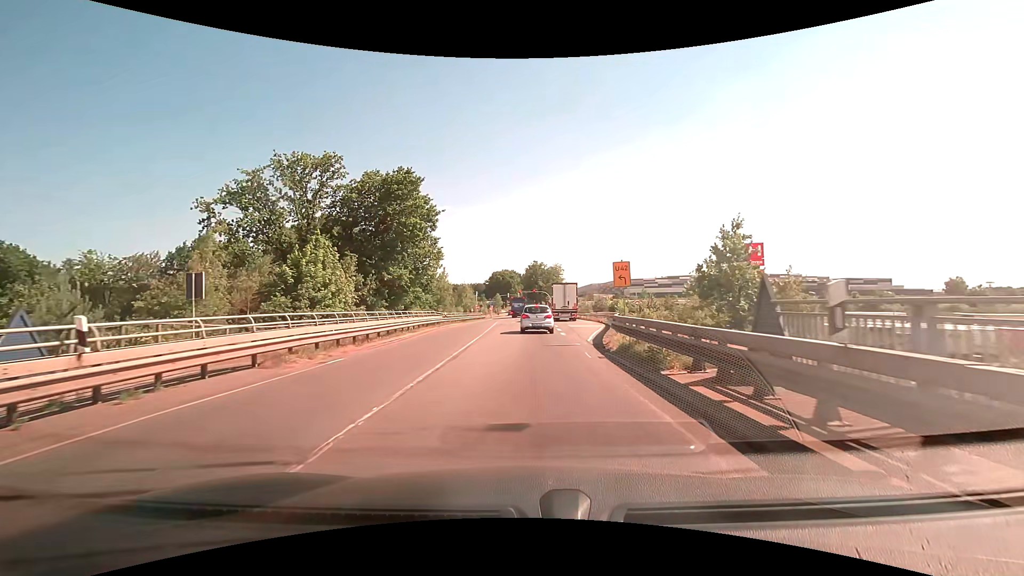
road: primary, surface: asphalt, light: Day
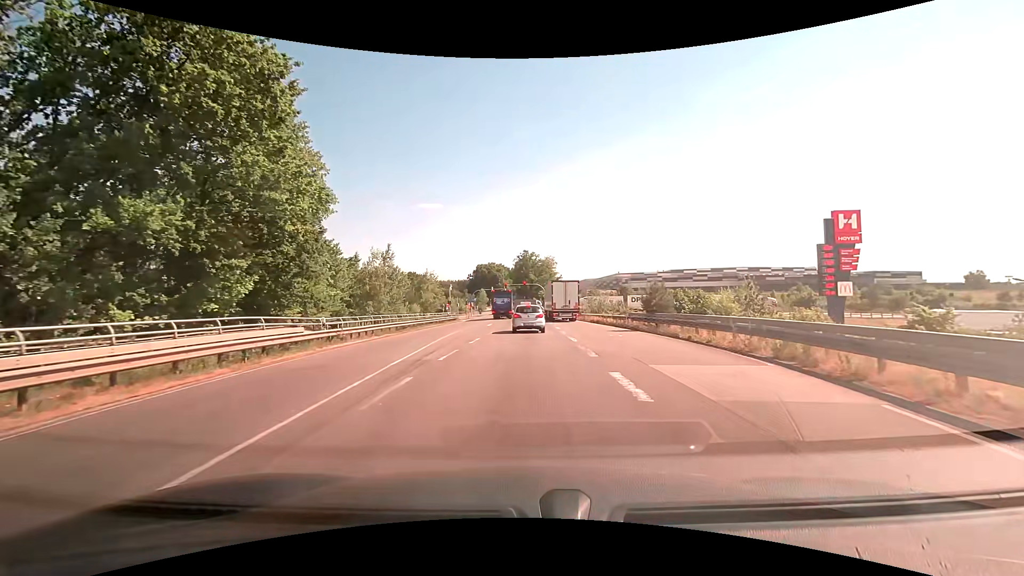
(+0.2, +28.4) m; +1°
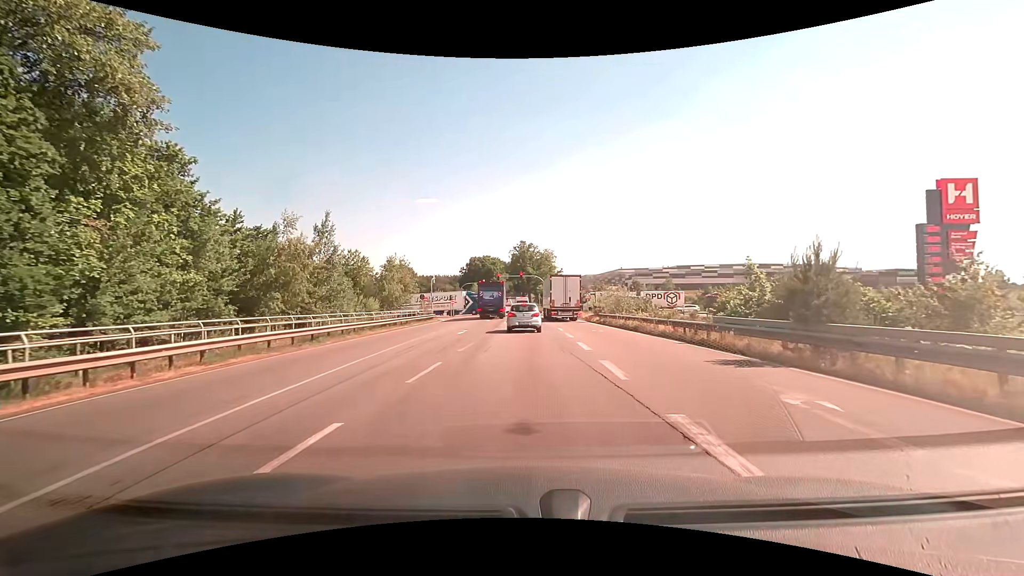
(0.0, +15.6) m; 0°
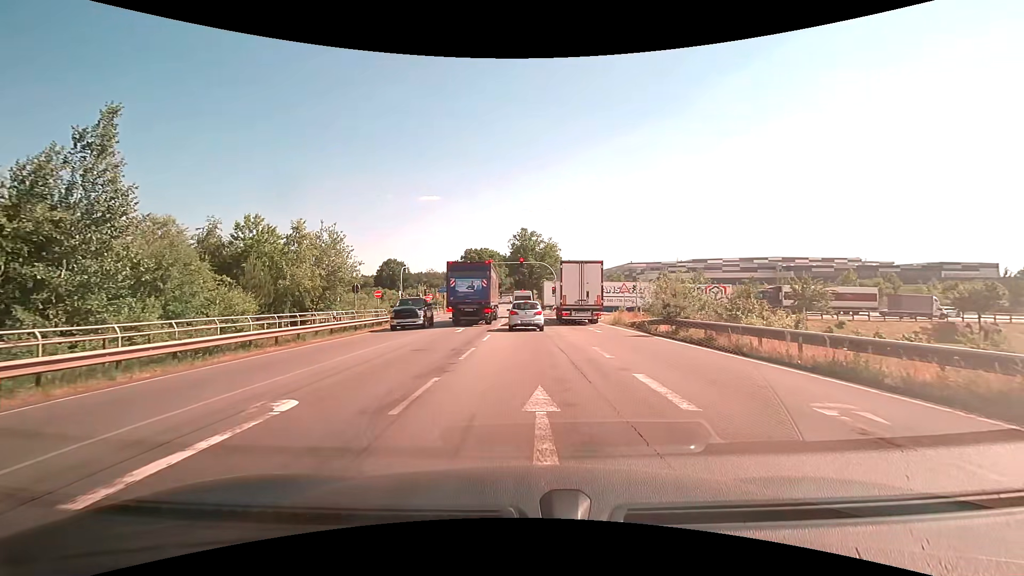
(+0.1, +20.5) m; 0°
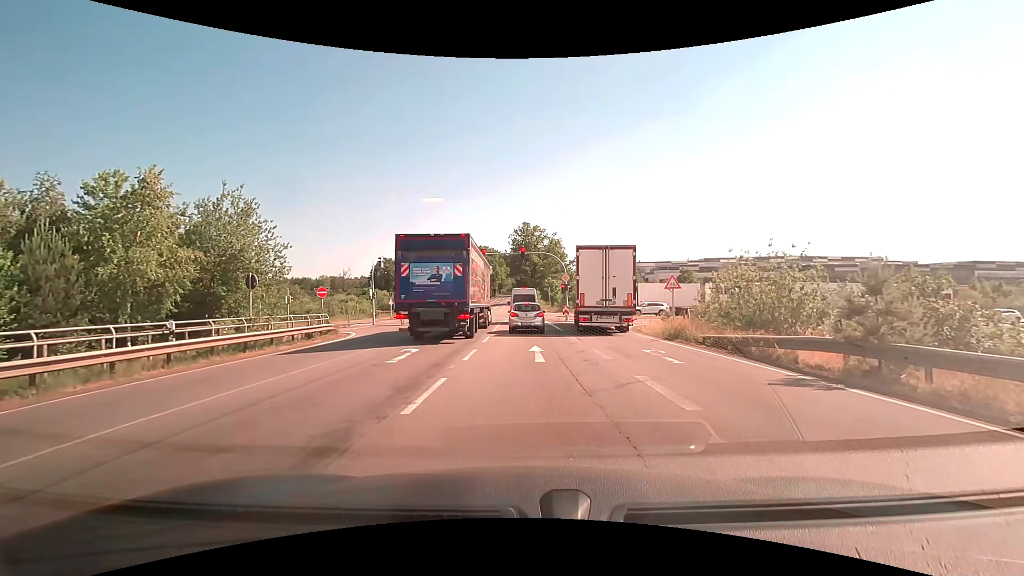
(0.0, +11.9) m; 0°
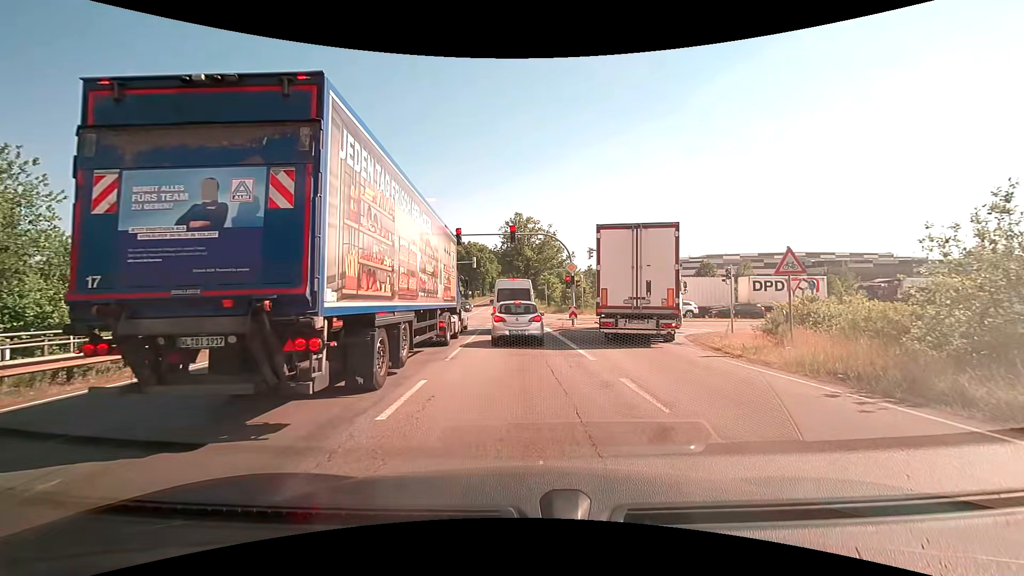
(+0.1, +12.1) m; +1°
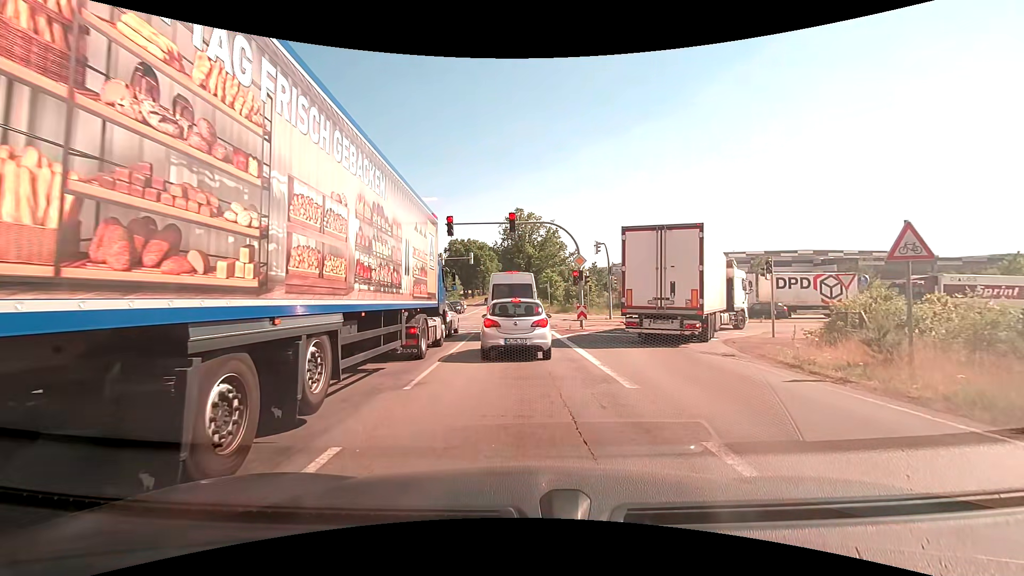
(0.0, +4.2) m; -1°
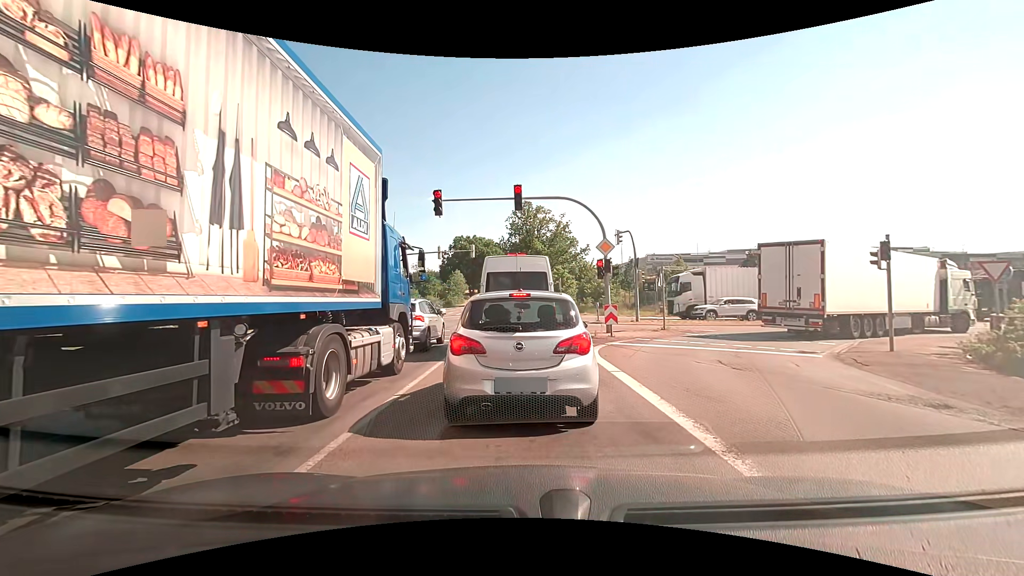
(0.0, +6.3) m; 0°
(0, +10) (0, +20) (-1, +30) (-1, +40) (-1, +50) (-1, +60) (-1, +70) (-1, +80) (-1, +90) (-2, +100) m
